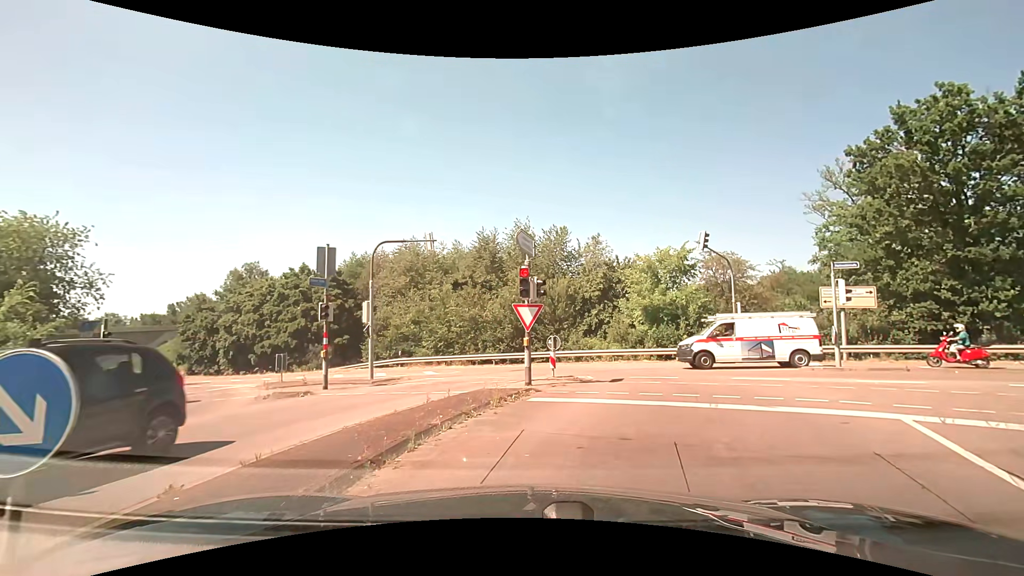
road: secondary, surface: asphalt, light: Day
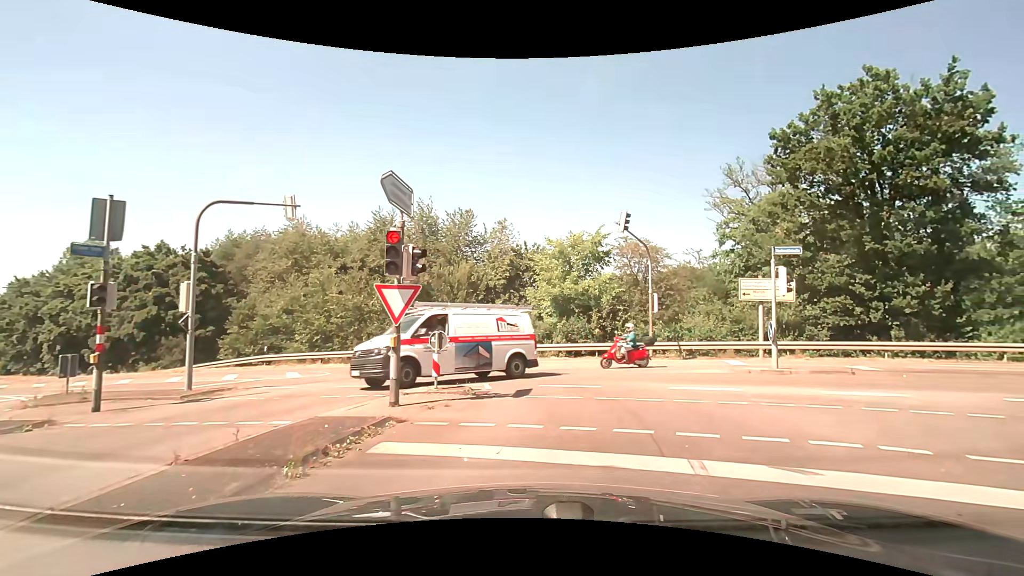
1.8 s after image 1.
(+0.4, +4.2) m; +11°
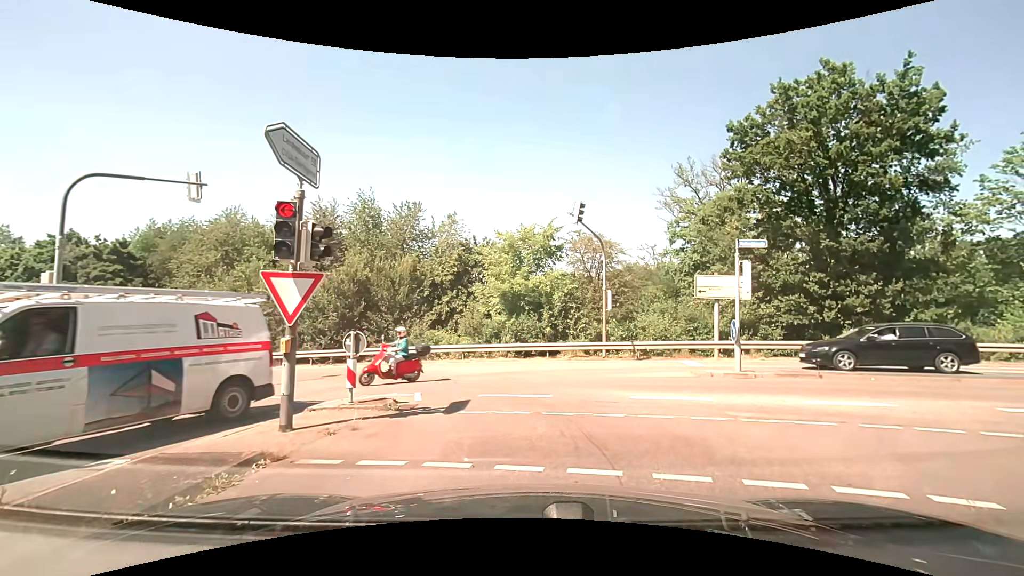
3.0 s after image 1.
(+0.1, +1.7) m; +3°
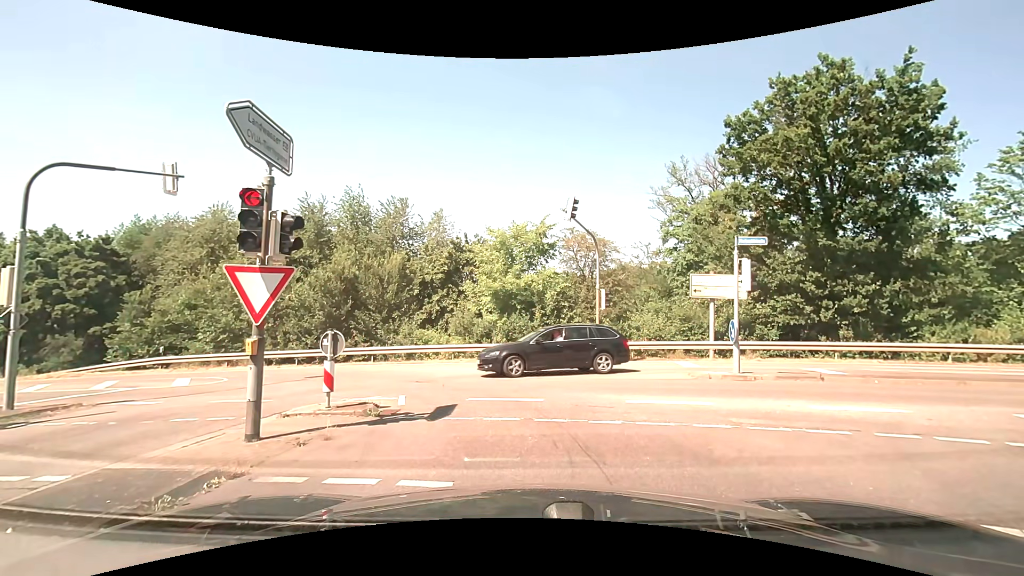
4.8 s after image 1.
(0.0, +0.6) m; 0°
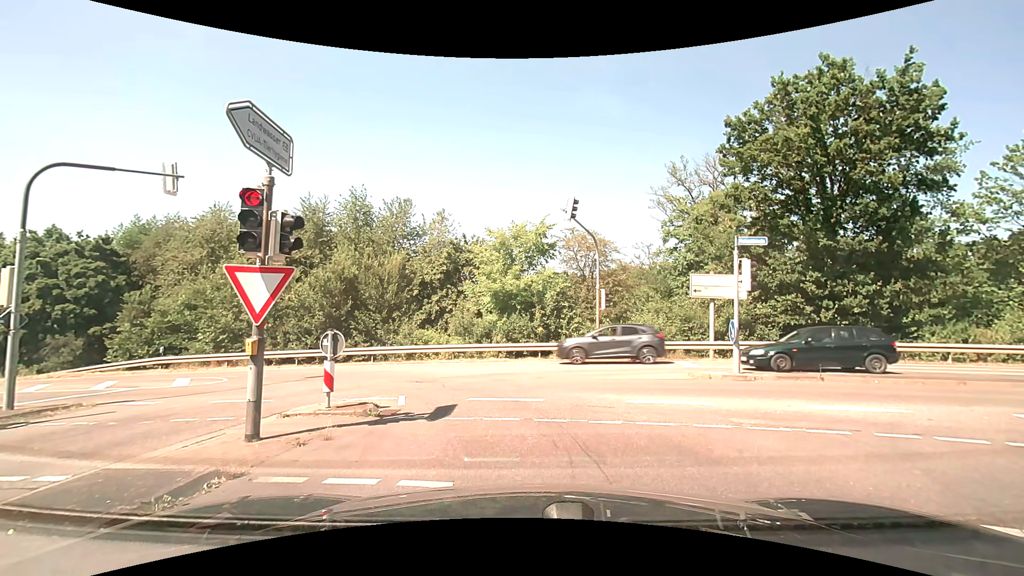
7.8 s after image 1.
(0.0, 0.0) m; 0°
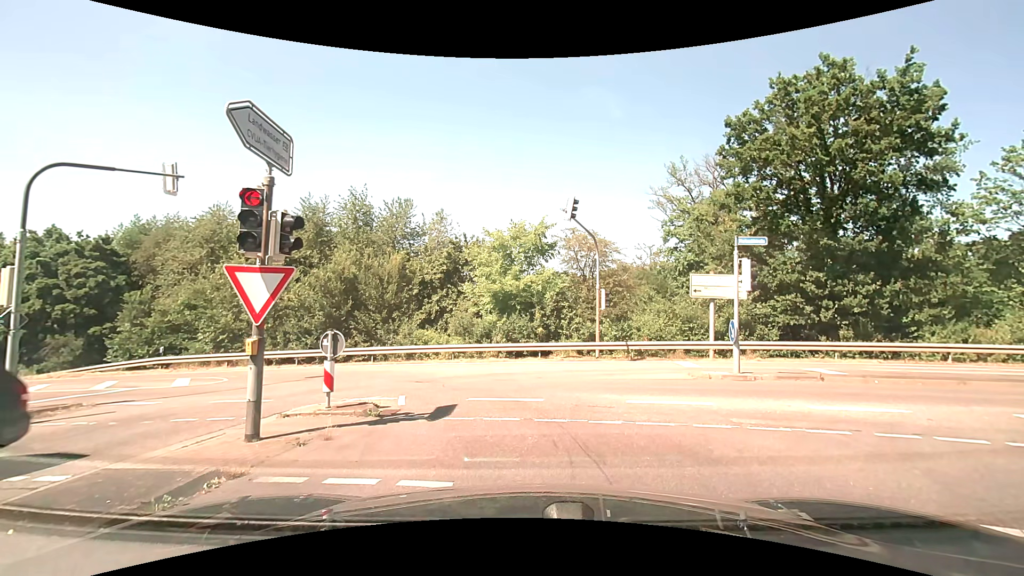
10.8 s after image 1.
(0.0, 0.0) m; 0°
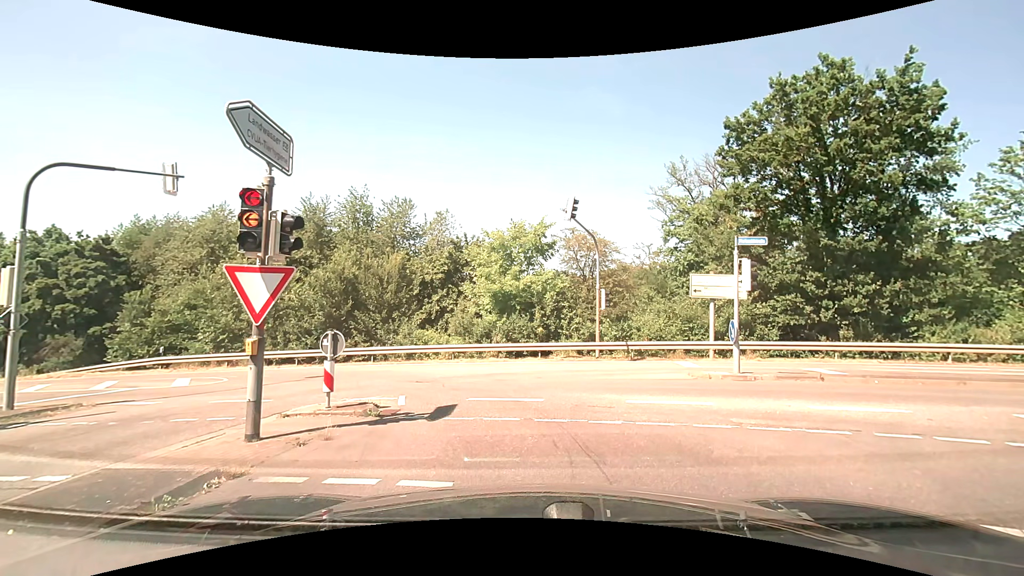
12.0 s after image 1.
(0.0, 0.0) m; 0°
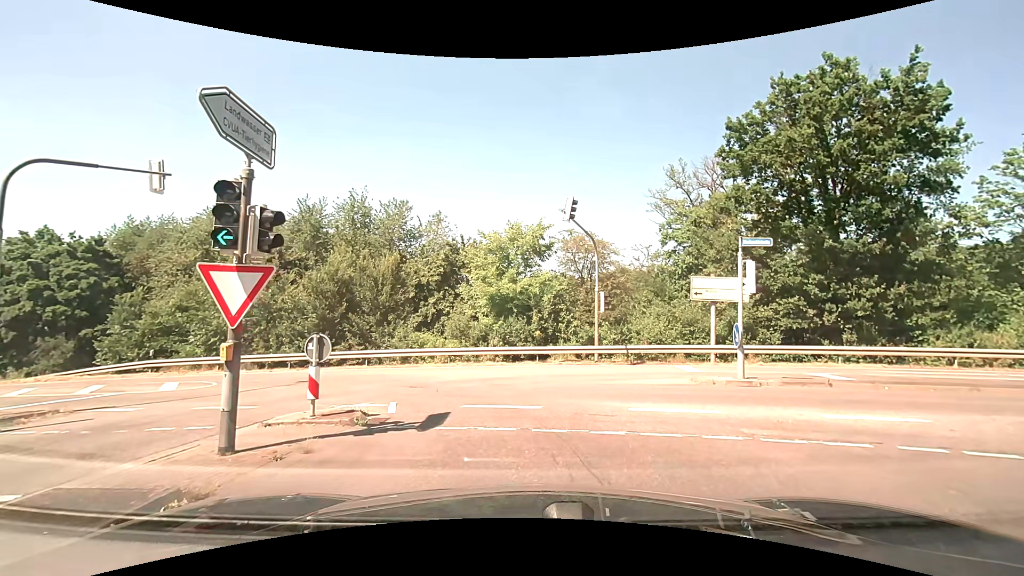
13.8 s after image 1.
(0.0, +0.4) m; 0°
(0, +10) (-4, +19) (-12, +24) (-22, +27) (-32, +29) (-41, +32) (-51, +36) (-60, +39) (-69, +43) (-78, +47) m
